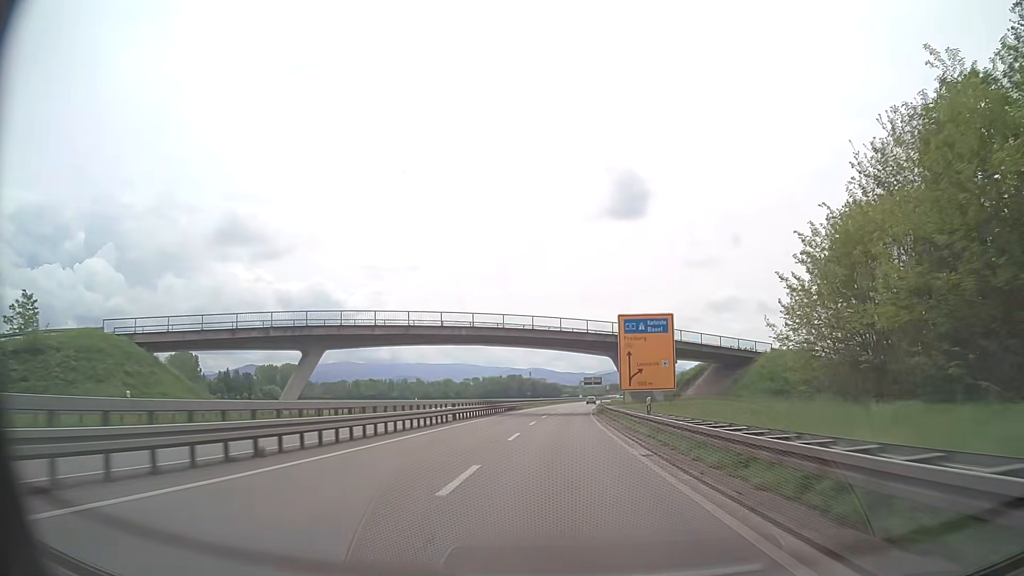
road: trunk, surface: asphalt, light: Day
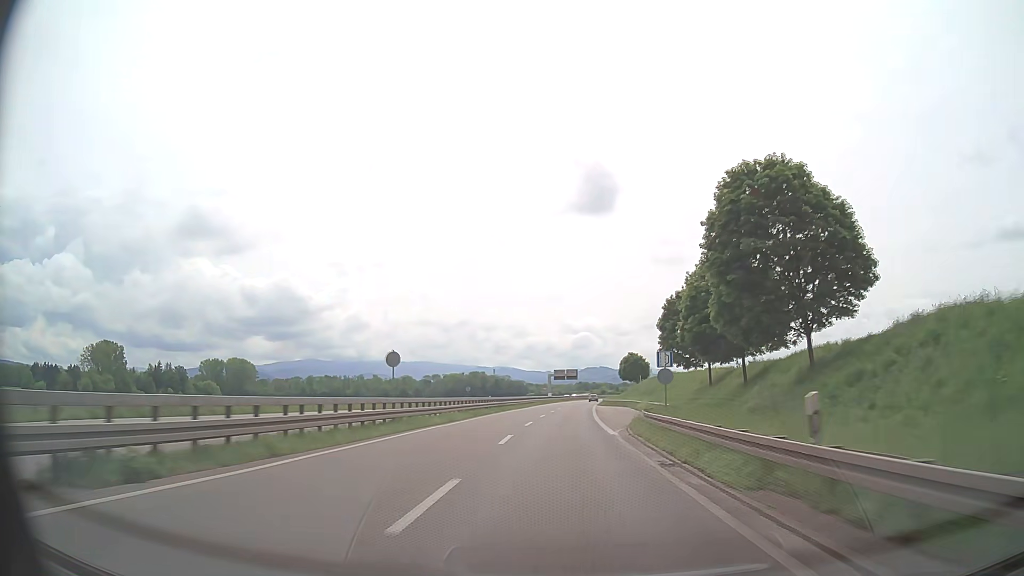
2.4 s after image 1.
(+1.7, +62.5) m; +3°
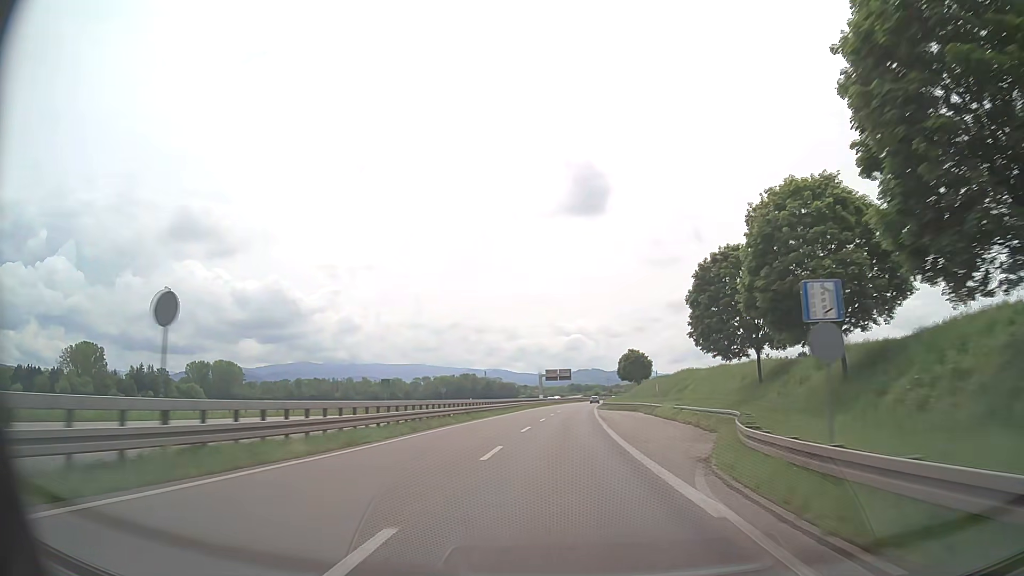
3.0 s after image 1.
(+0.1, +15.6) m; 0°
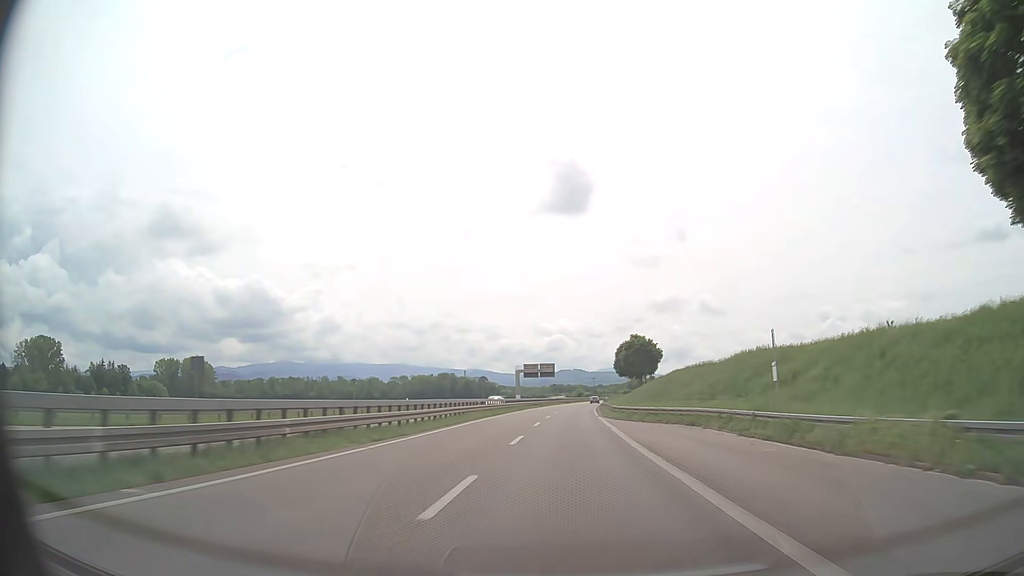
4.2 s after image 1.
(+0.3, +31.3) m; +1°
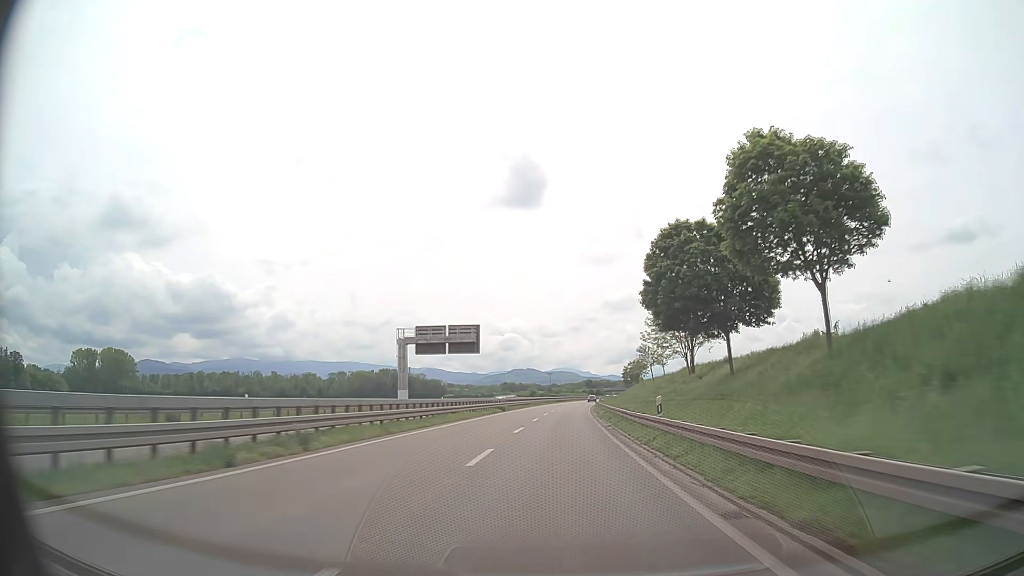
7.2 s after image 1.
(+3.1, +78.1) m; +4°
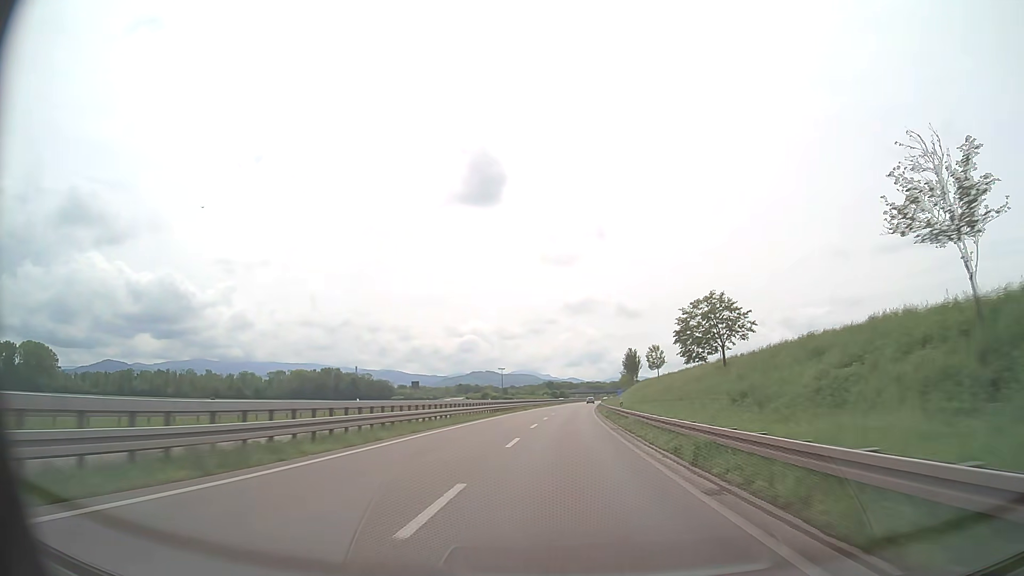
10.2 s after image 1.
(+2.2, +78.1) m; +3°
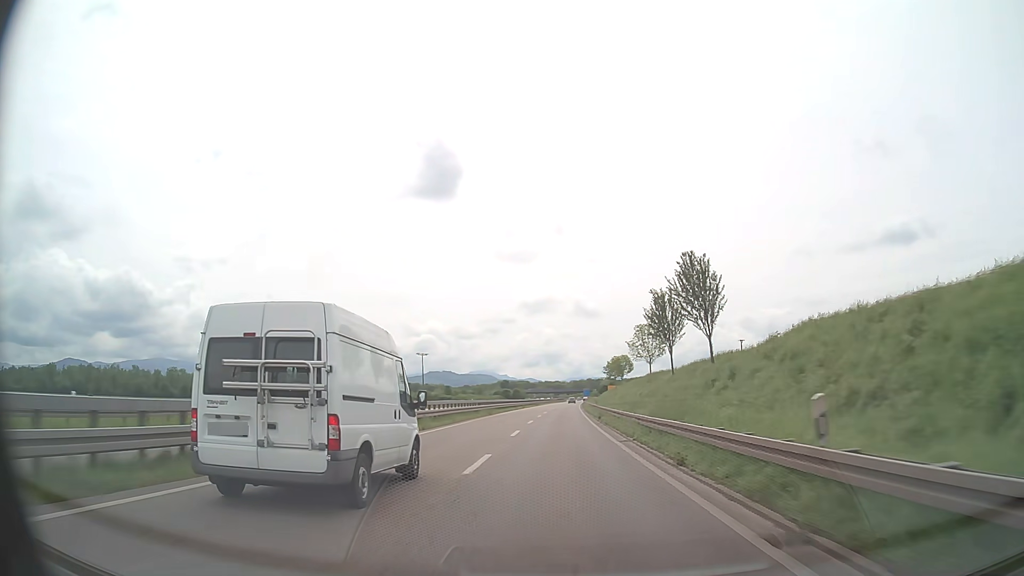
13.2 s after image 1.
(+2.7, +78.1) m; +4°
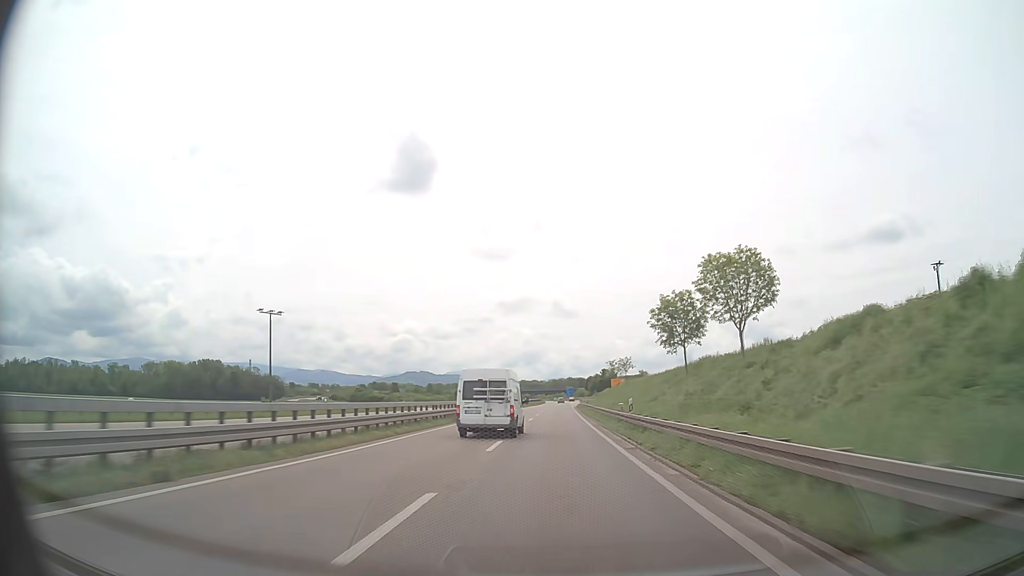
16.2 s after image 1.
(+1.3, +78.3) m; +2°
(0, +10) (0, +20) (0, +30) (0, +40) (0, +50) (0, +60) (0, +70) (0, +80) (+1, +90) (+1, +100) m
